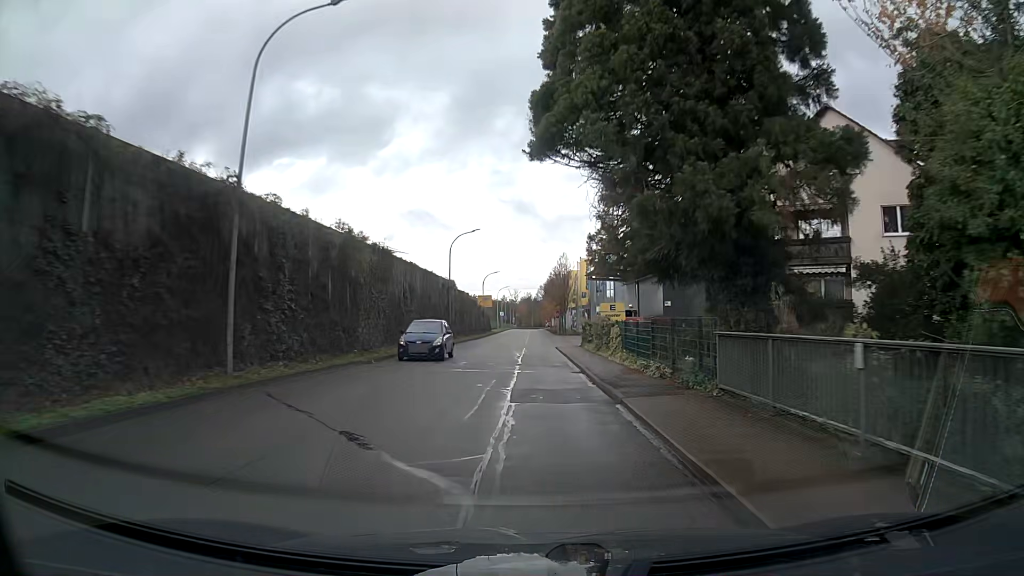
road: tertiary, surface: asphalt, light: Day
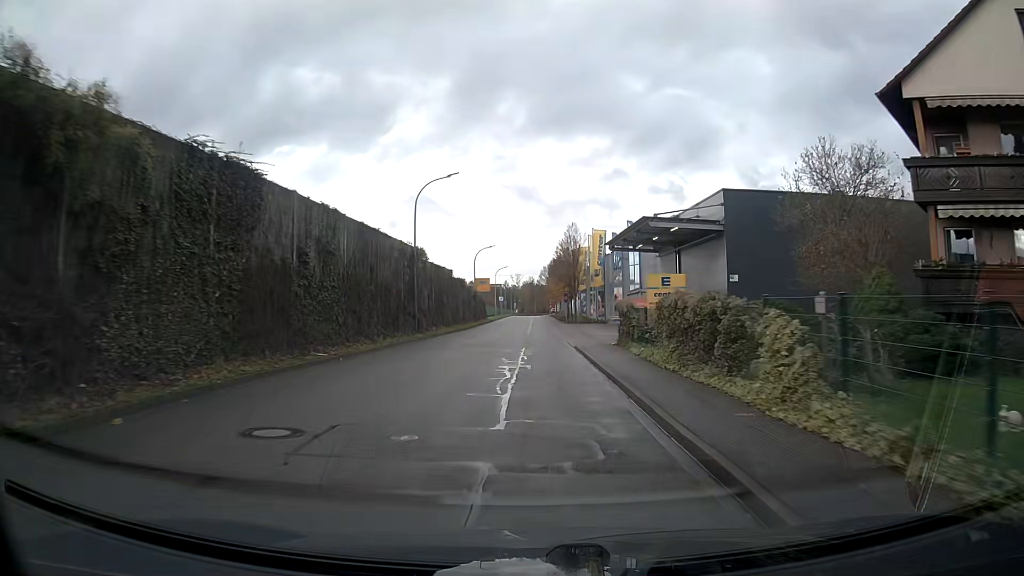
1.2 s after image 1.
(-0.1, +15.6) m; -1°
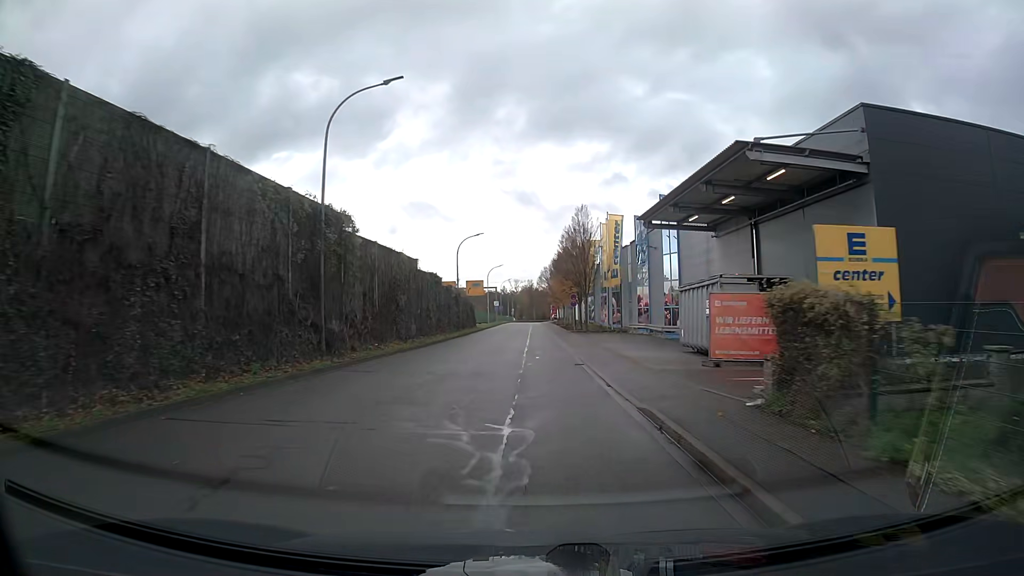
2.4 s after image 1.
(0.0, +15.4) m; 0°
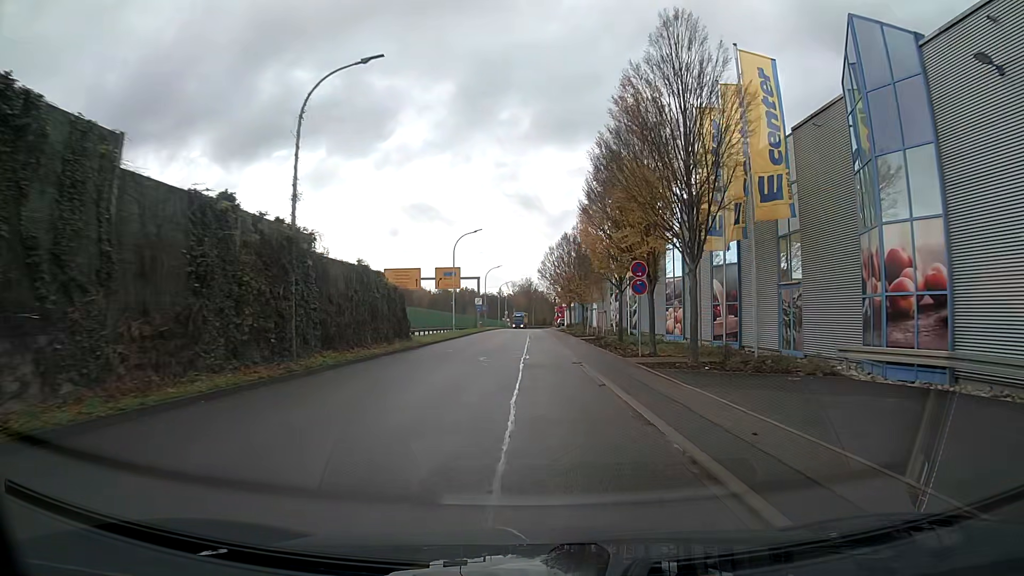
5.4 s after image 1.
(+0.2, +38.0) m; 0°
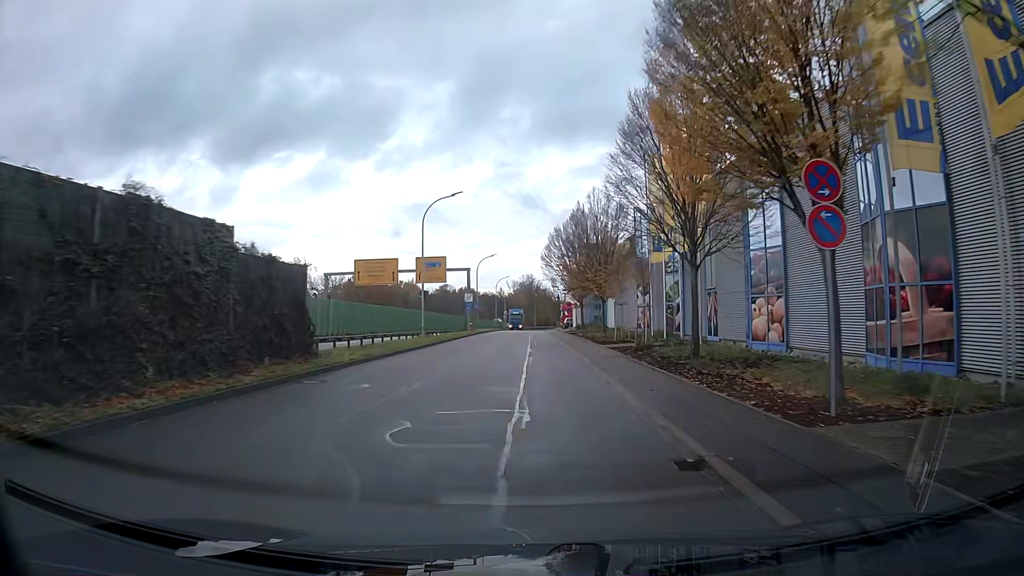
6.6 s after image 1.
(0.0, +15.3) m; 0°
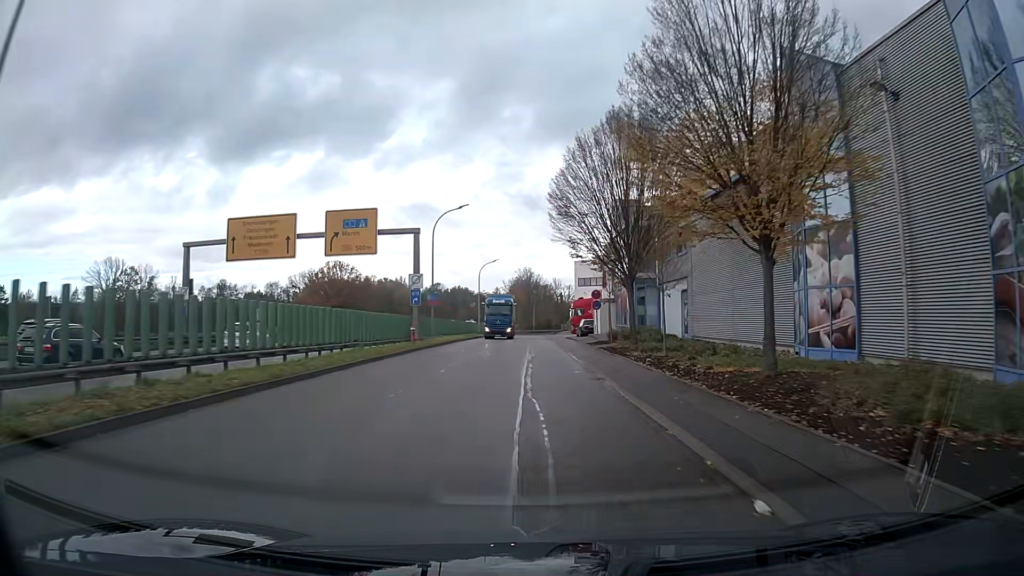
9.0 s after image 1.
(+0.1, +30.8) m; +1°
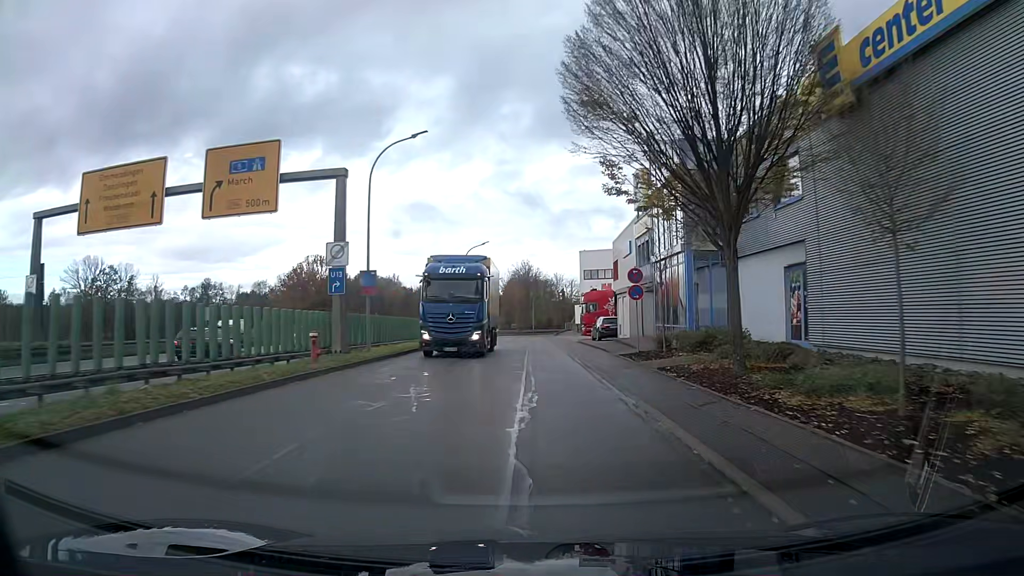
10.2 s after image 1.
(0.0, +15.5) m; 0°
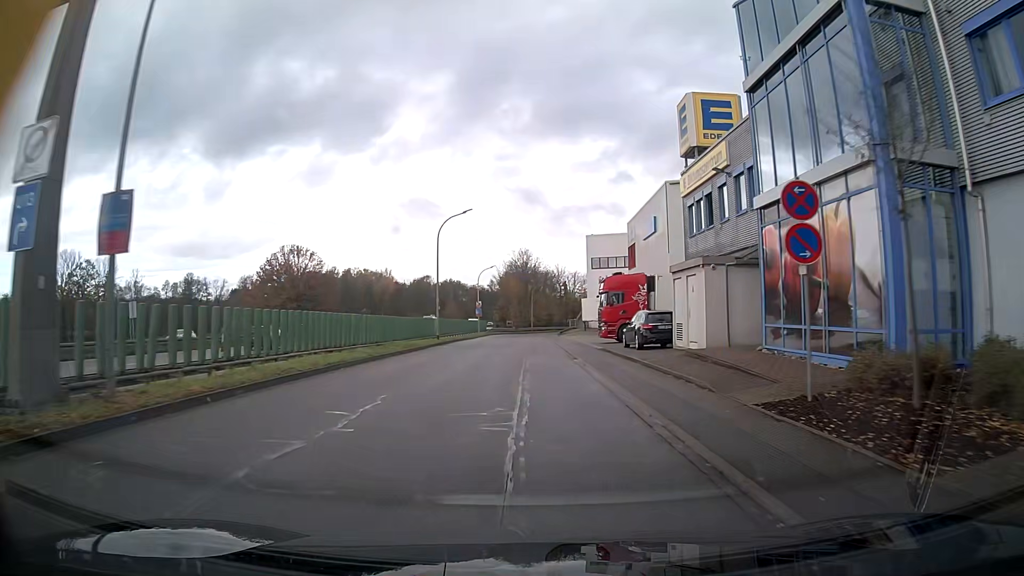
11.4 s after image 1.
(0.0, +15.6) m; 0°
(0, +10) (0, +20) (0, +30) (0, +40) (0, +50) (0, +60) (0, +70) (+1, +80) (+2, +90) (+5, +99) m
